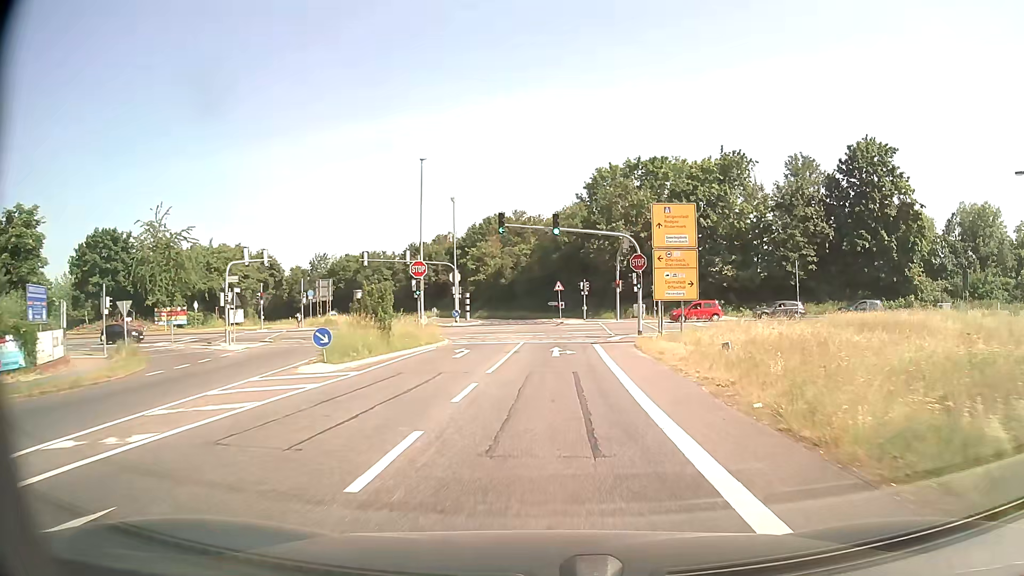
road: secondary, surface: asphalt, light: Day
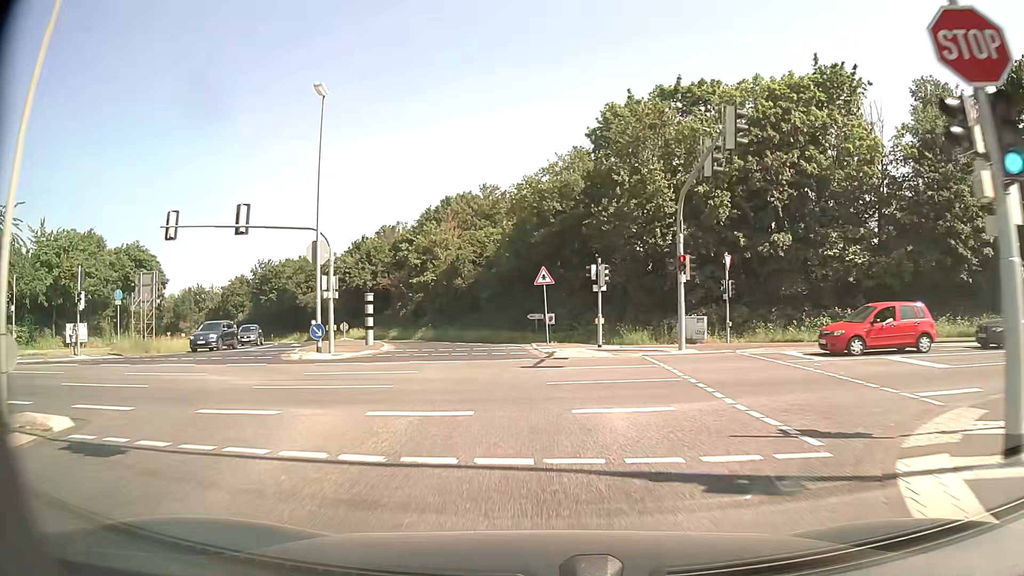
(+1.1, +30.6) m; +3°
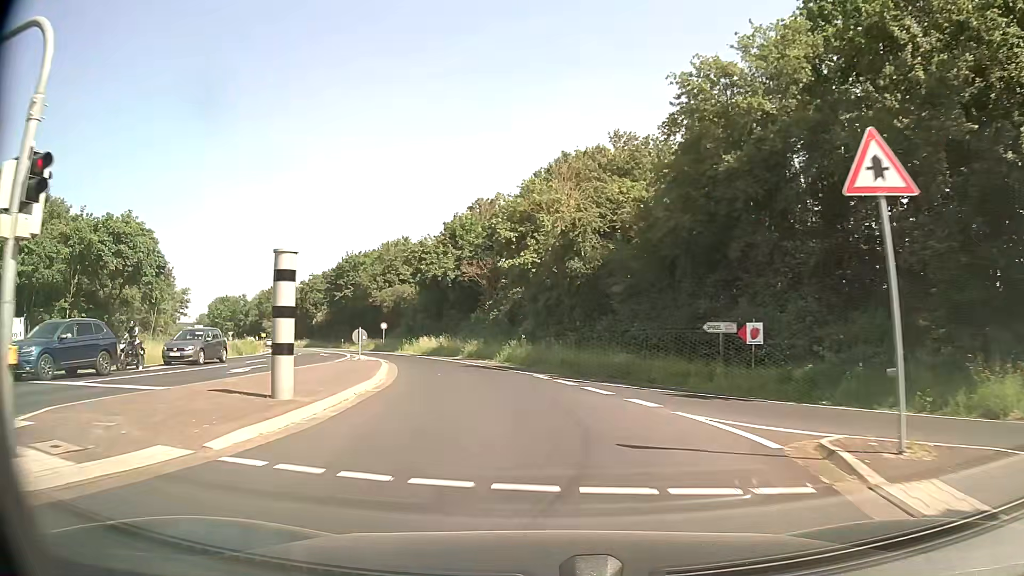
(-2.2, +22.3) m; -12°
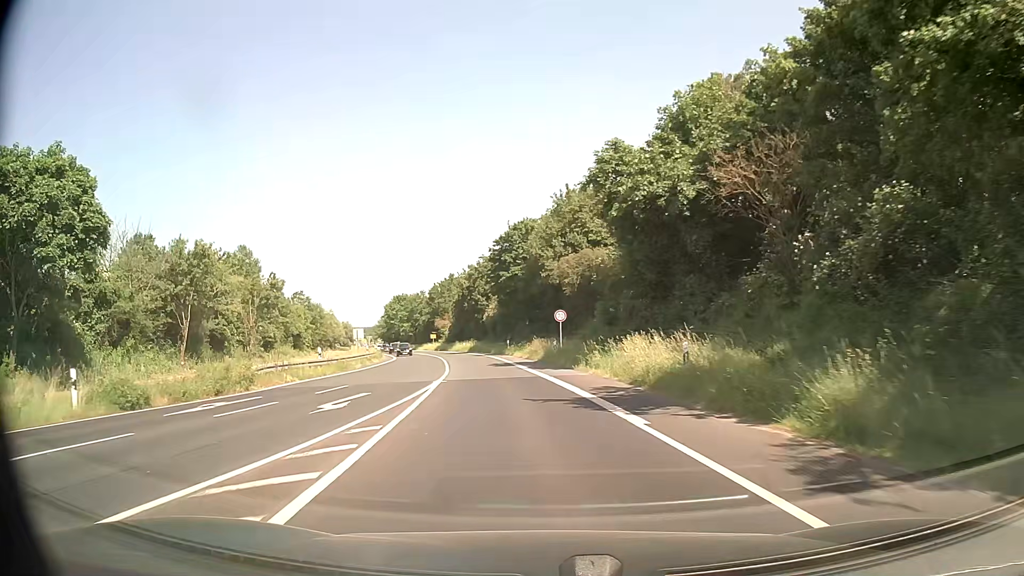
(-4.6, +29.0) m; -18°
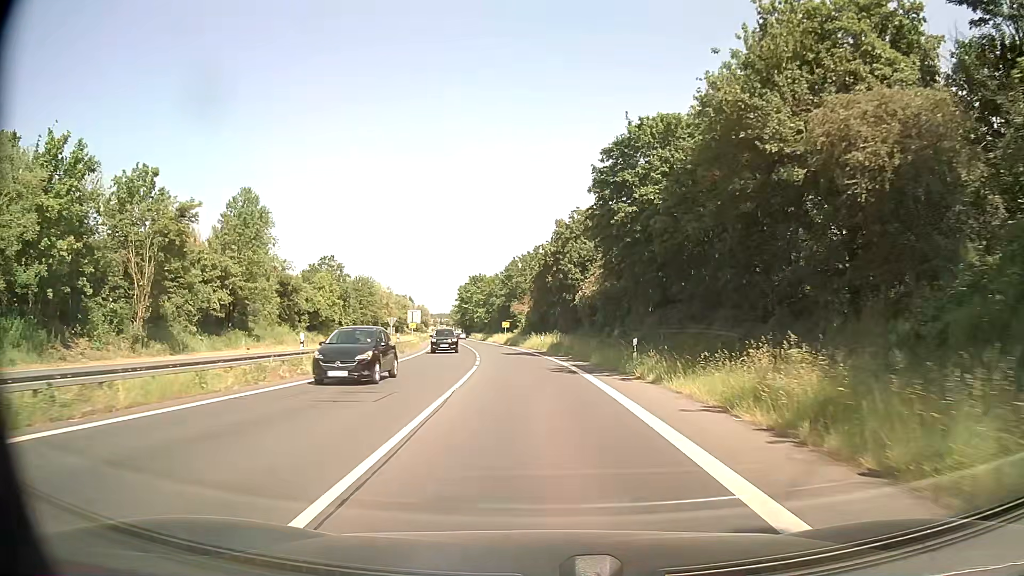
(-3.1, +31.7) m; -8°
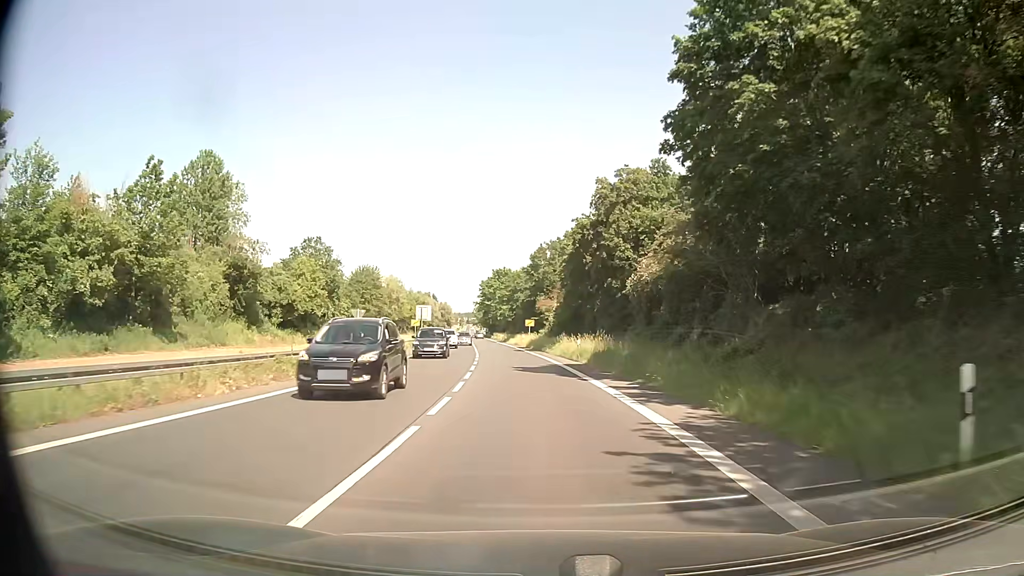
(-0.4, +17.6) m; -2°
(0, +10) (-1, +20) (-1, +30) (-2, +40) (-3, +50) (-4, +60) (-5, +70) (-6, +80) (-7, +90) (-8, +100) m
